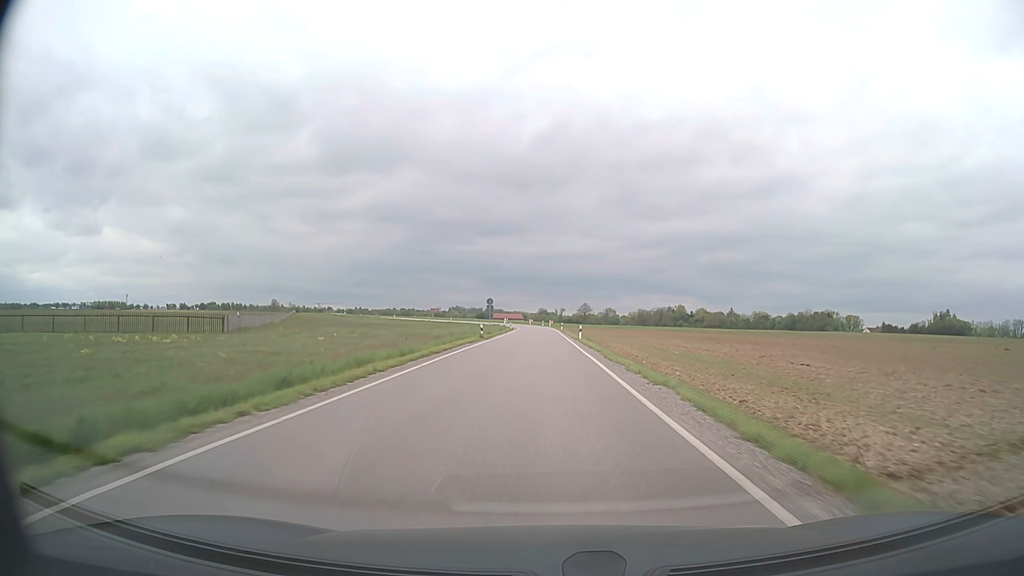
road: secondary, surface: asphalt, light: Day
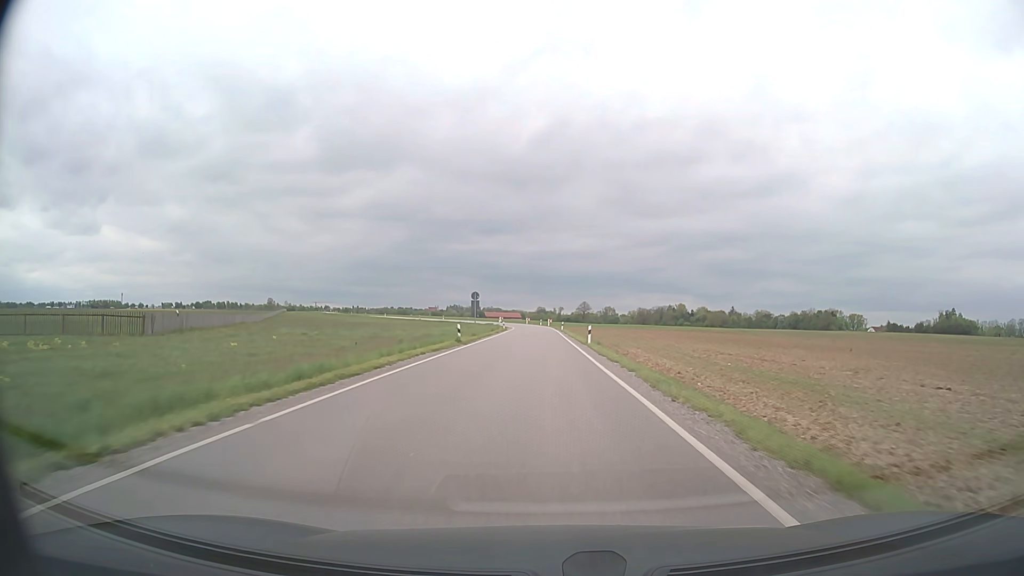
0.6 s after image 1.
(0.0, +11.5) m; 0°
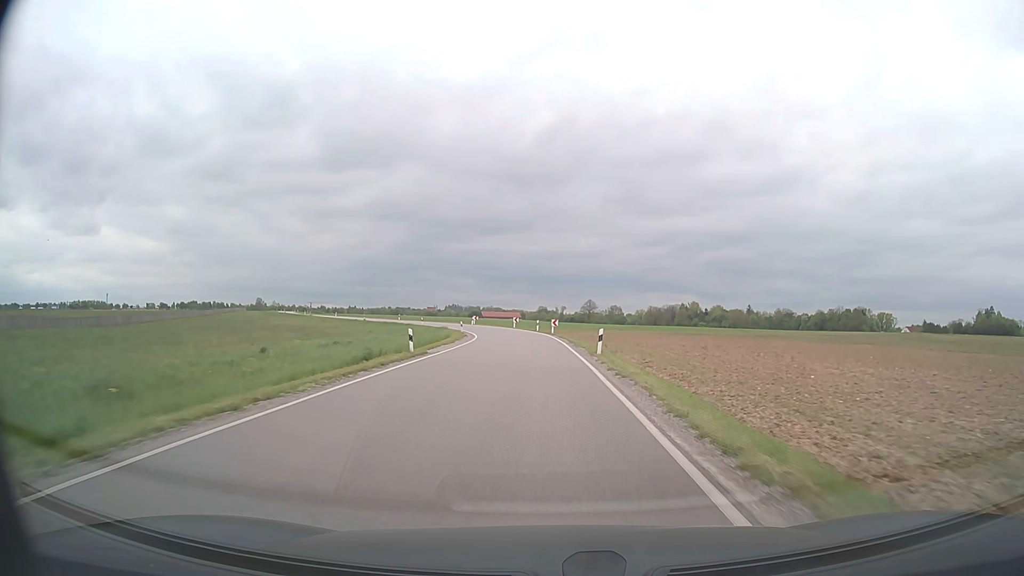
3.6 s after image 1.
(0.0, +55.1) m; 0°
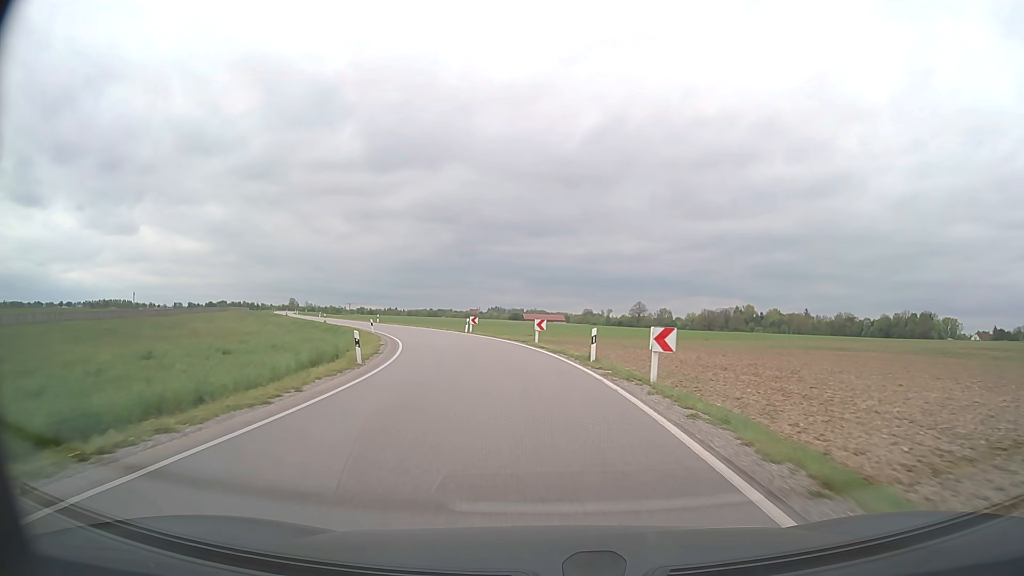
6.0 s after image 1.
(-0.7, +41.2) m; -3°
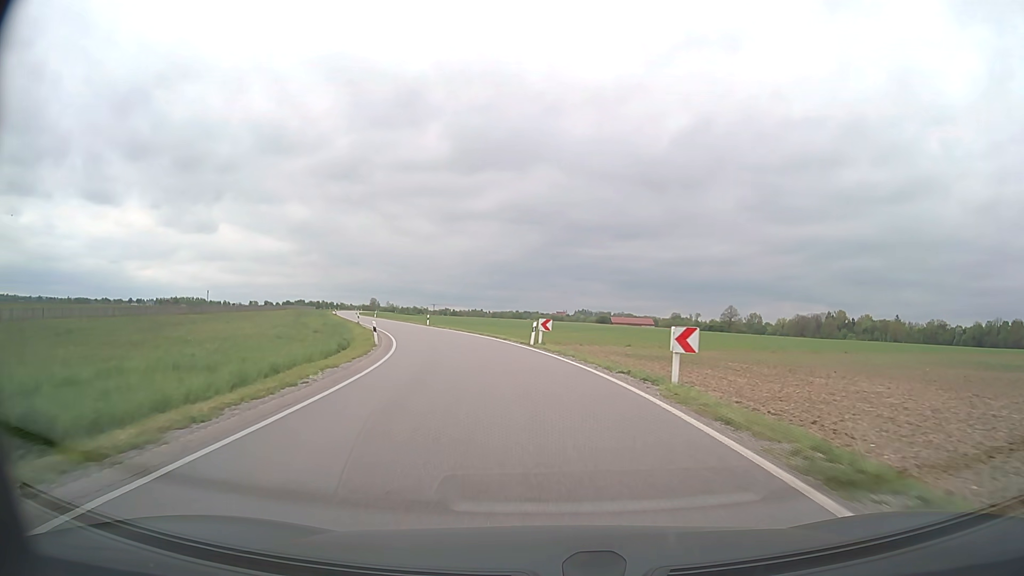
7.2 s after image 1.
(-1.3, +19.0) m; -8°
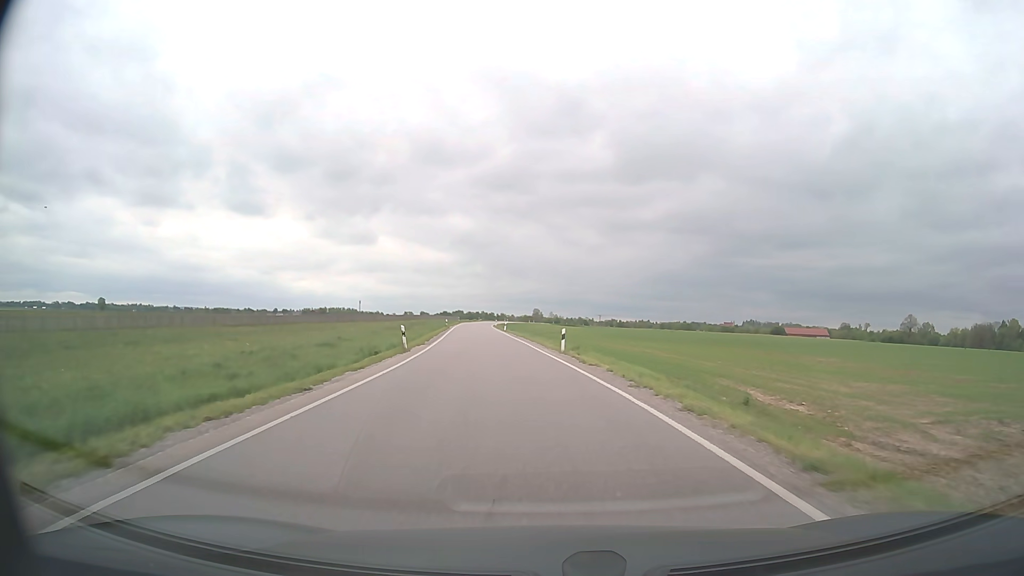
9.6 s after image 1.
(-4.5, +35.4) m; -14°
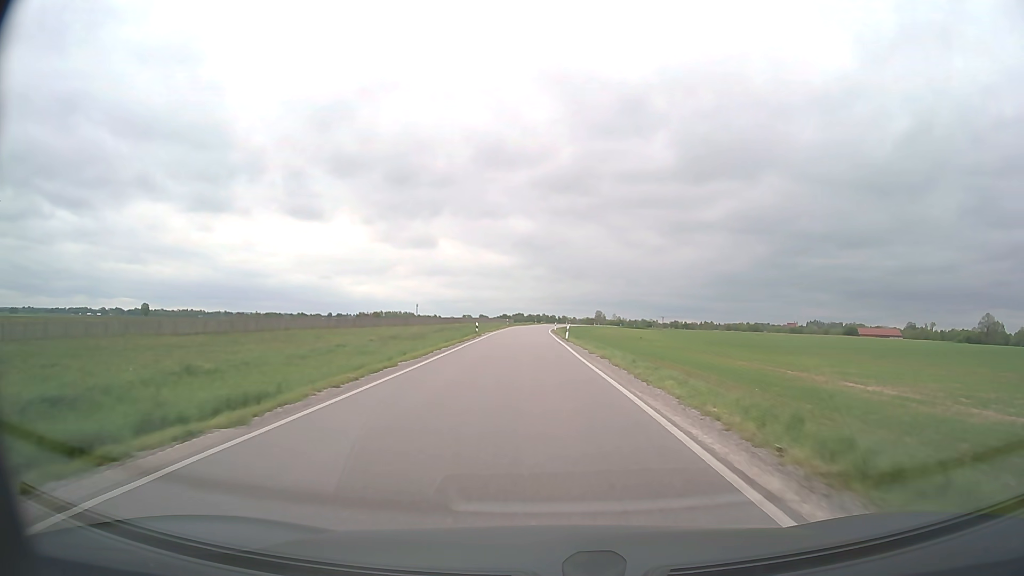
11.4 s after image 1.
(-1.6, +27.4) m; -5°
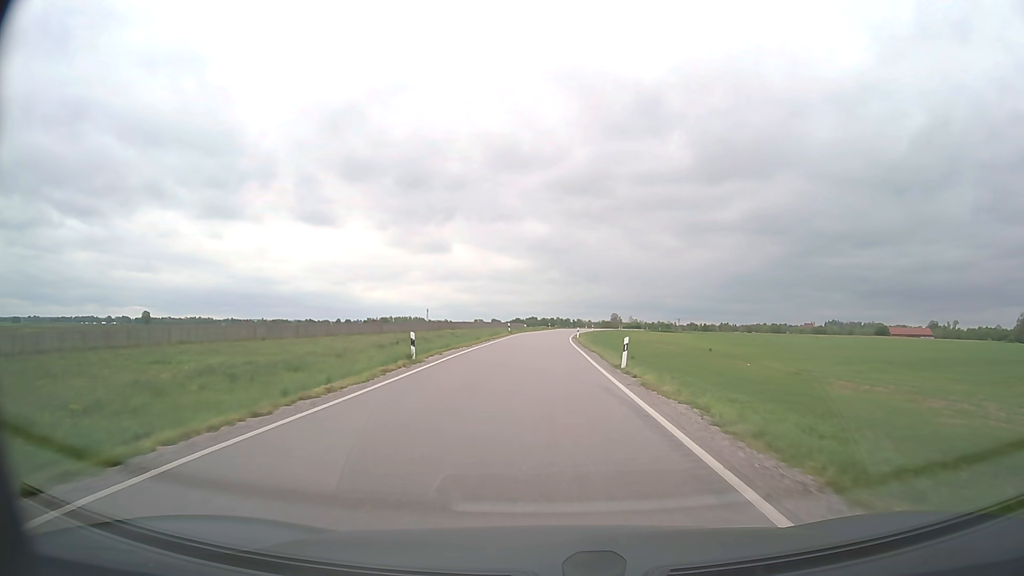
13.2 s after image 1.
(-0.5, +29.6) m; -1°
(0, +10) (0, +20) (0, +30) (0, +40) (0, +50) (0, +60) (+1, +70) (+1, +80) (+2, +90) (+3, +100) m
